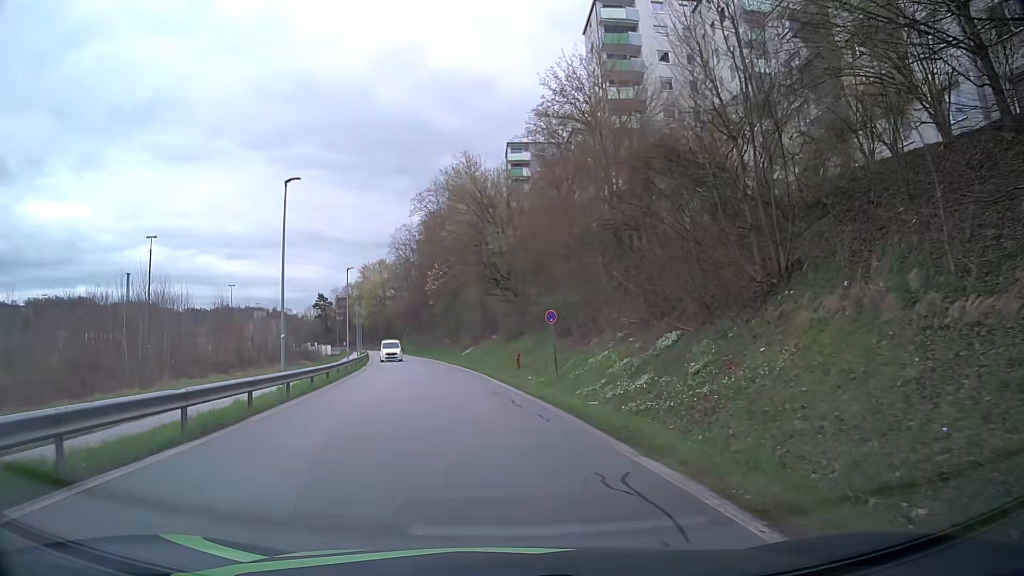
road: residential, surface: asphalt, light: Day
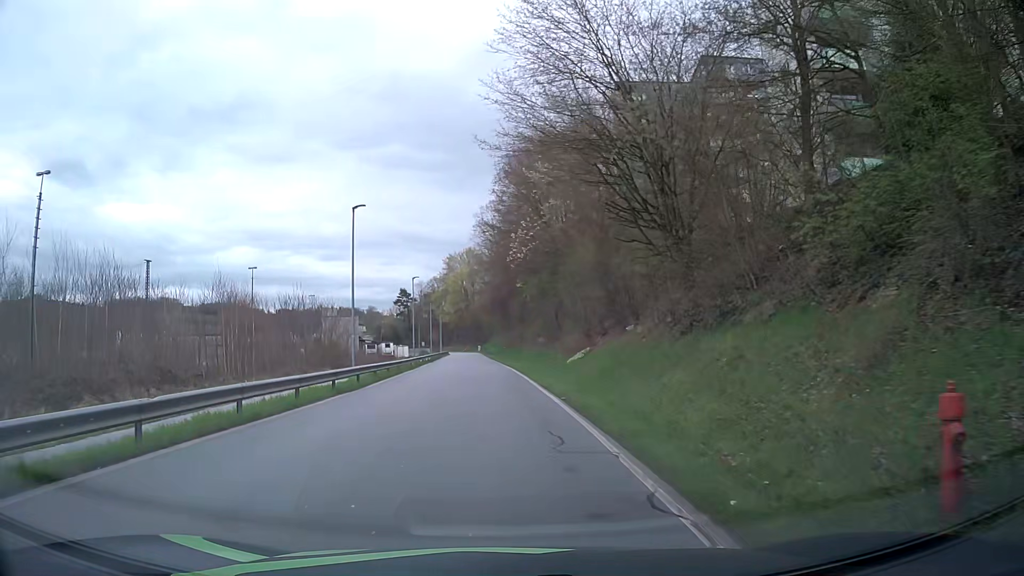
(-1.6, +26.5) m; -8°
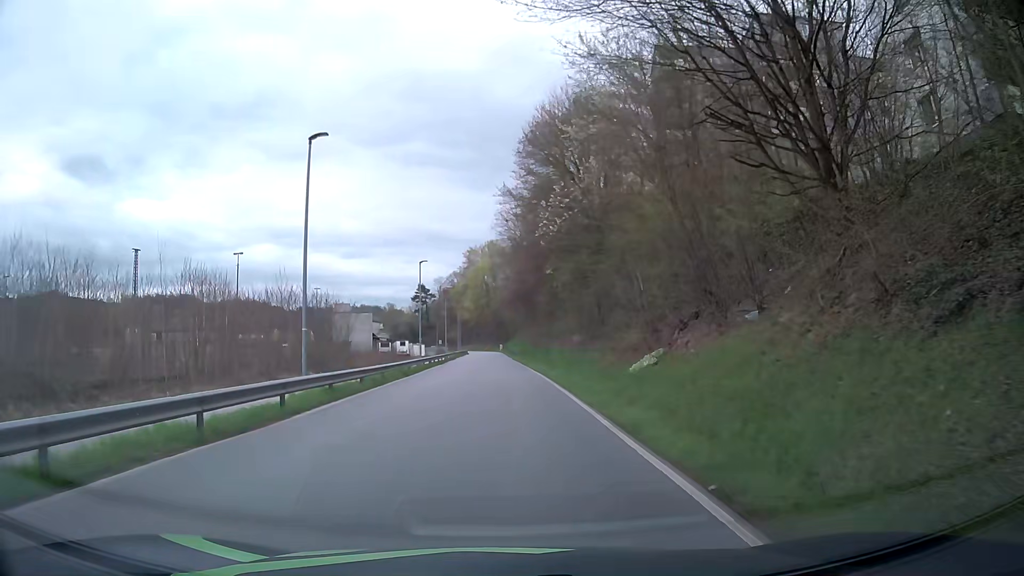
(-0.3, +11.0) m; -2°
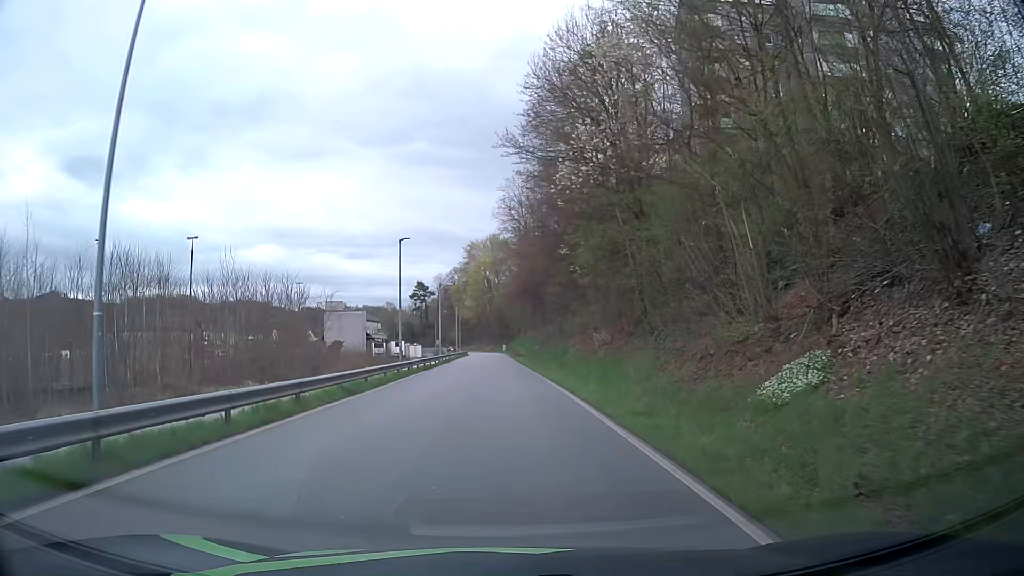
(0.0, +11.2) m; 0°
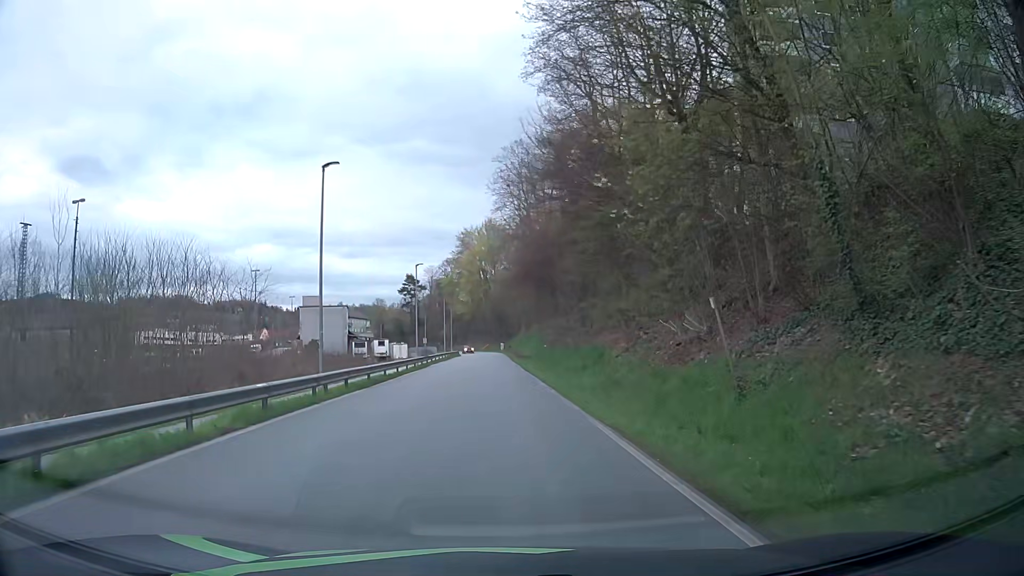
(-0.1, +17.1) m; 0°
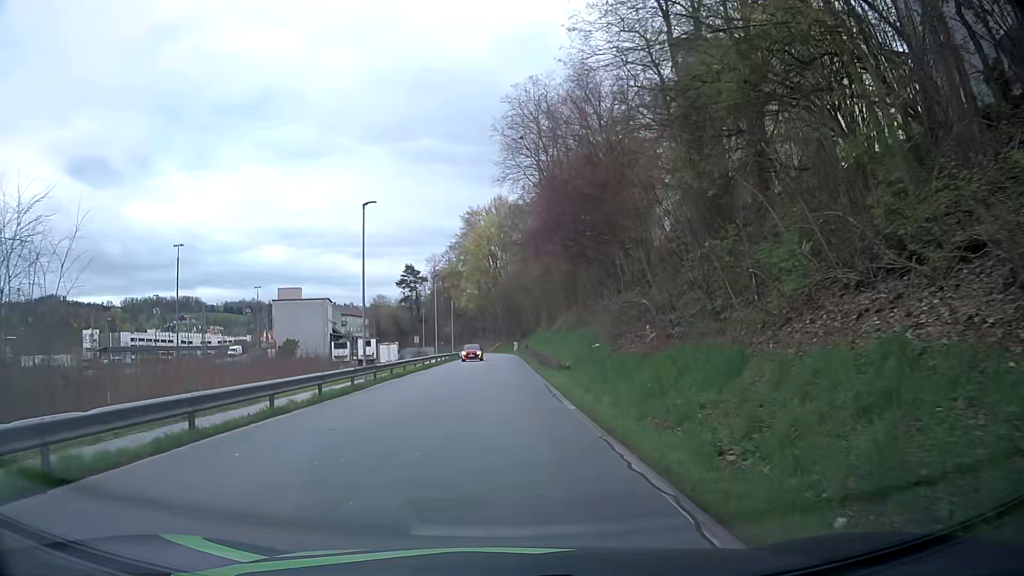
(-0.2, +23.5) m; 0°
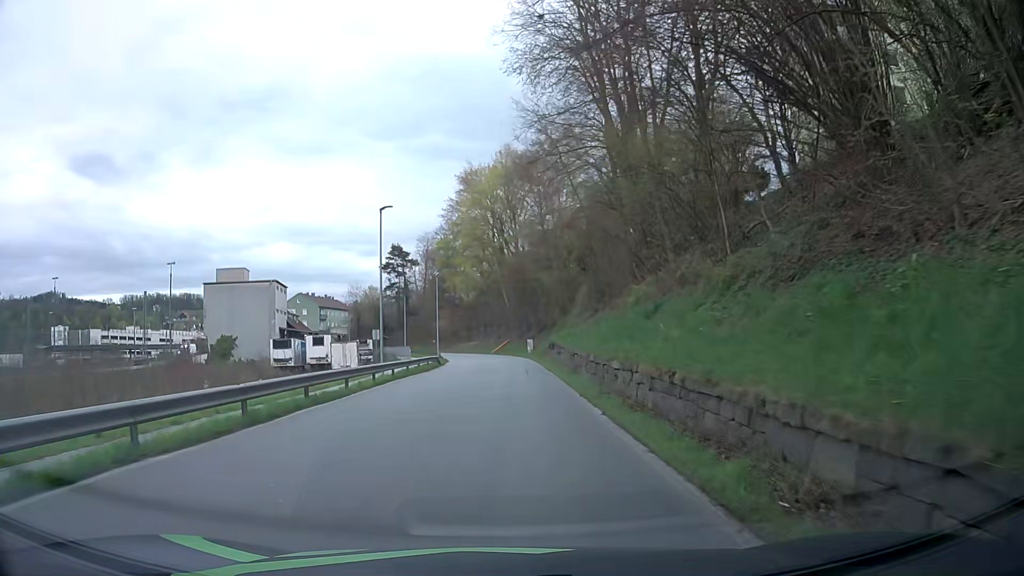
(-0.5, +30.3) m; 0°
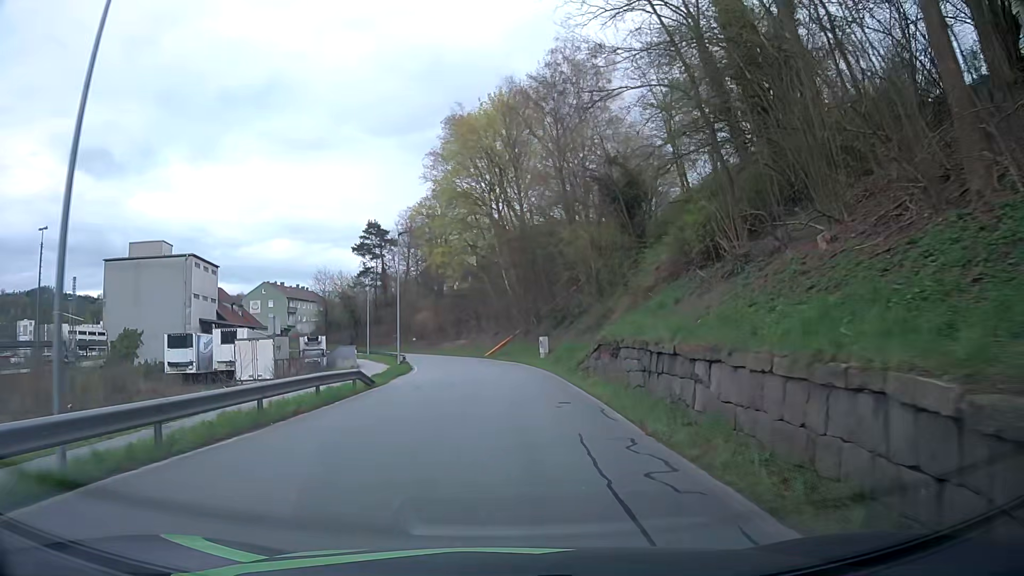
(-0.5, +23.8) m; 0°
(0, +10) (0, +20) (0, +30) (-1, +40) (-3, +50) (-5, +59) (-9, +69) (-13, +78) (-18, +87) (-24, +95) m
